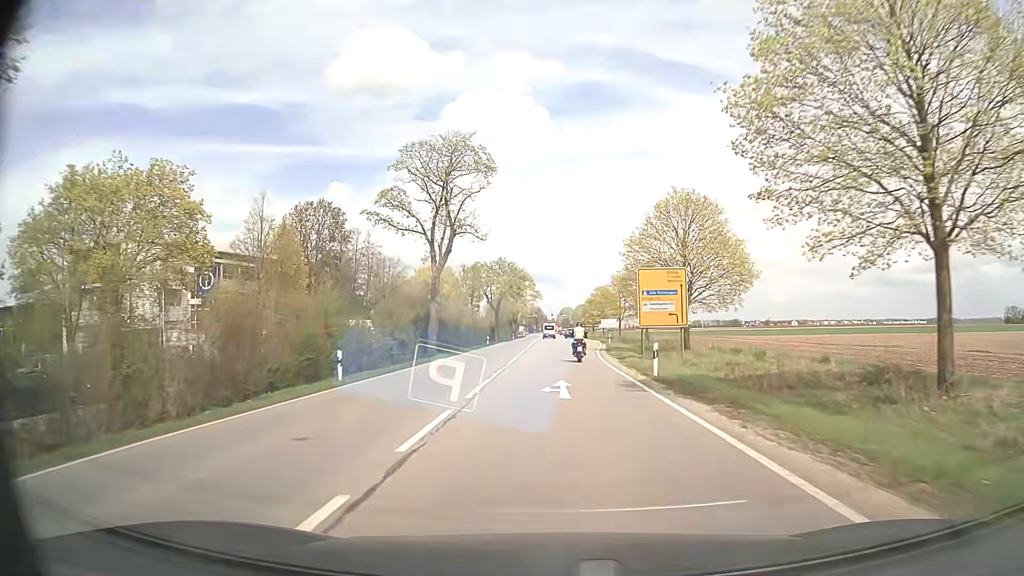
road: secondary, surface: asphalt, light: Day
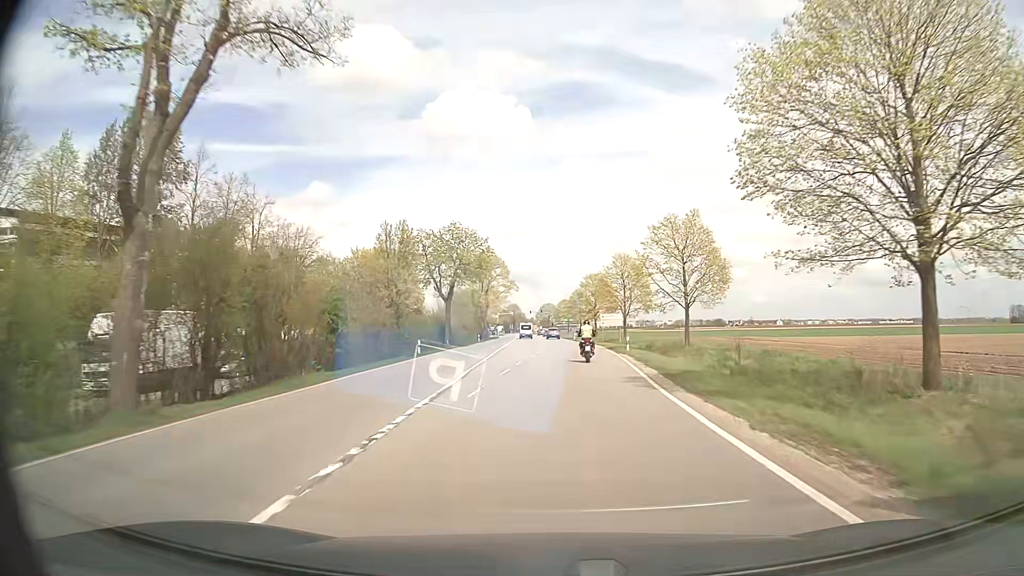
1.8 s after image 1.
(+0.2, +29.4) m; +2°
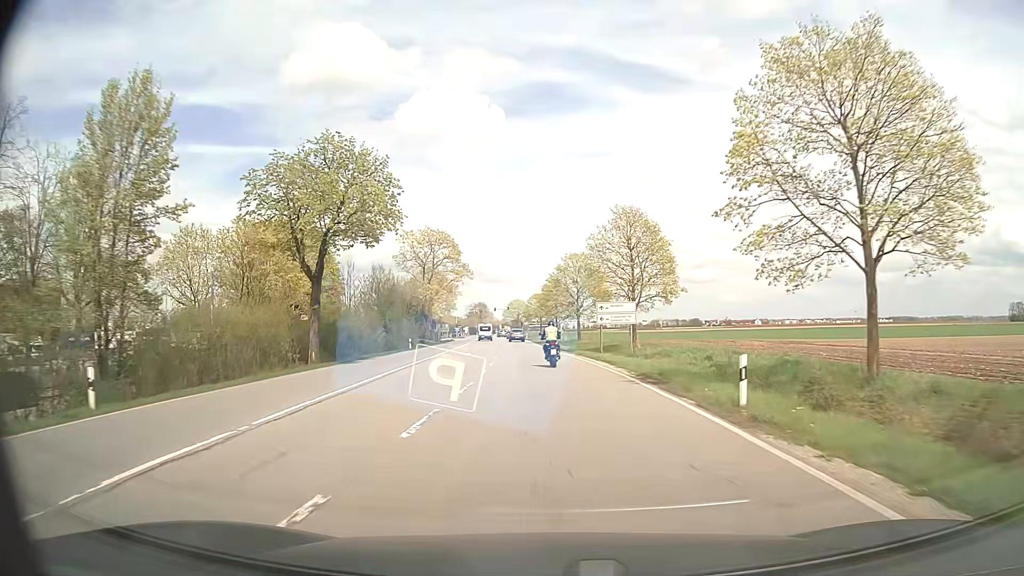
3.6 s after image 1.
(+0.8, +29.1) m; +3°
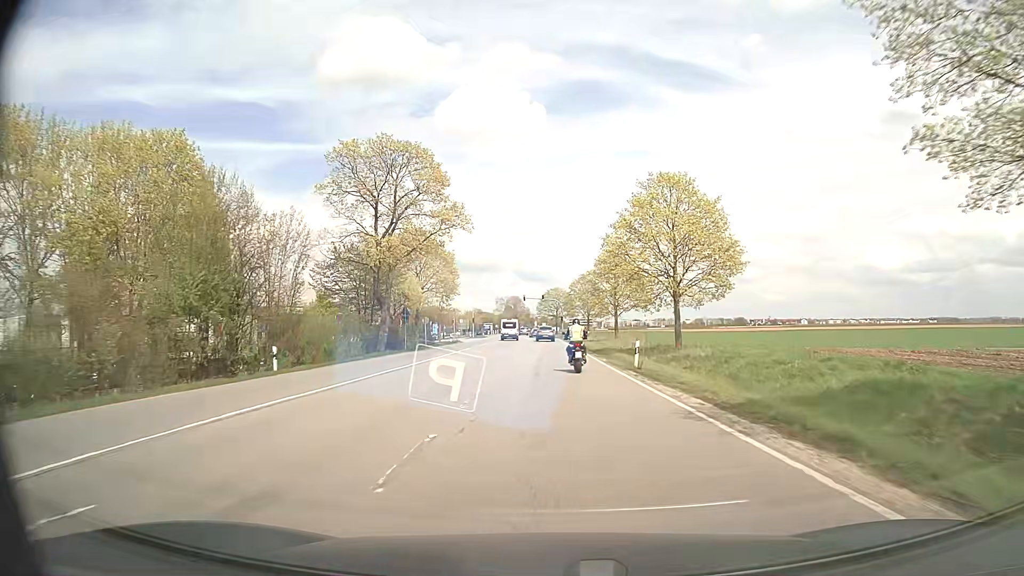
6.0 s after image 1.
(-1.6, +39.0) m; -4°
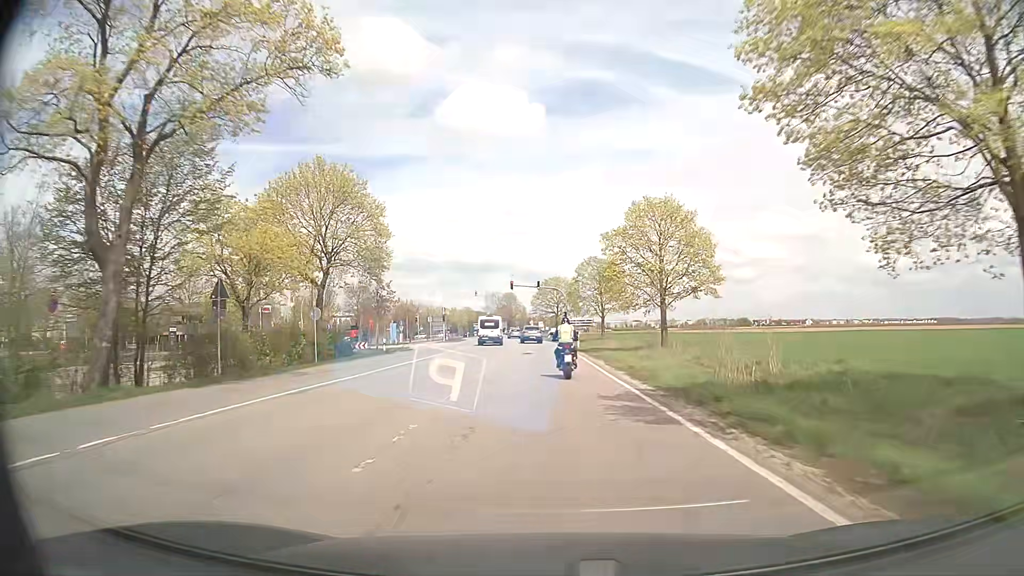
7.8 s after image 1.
(0.0, +29.4) m; 0°
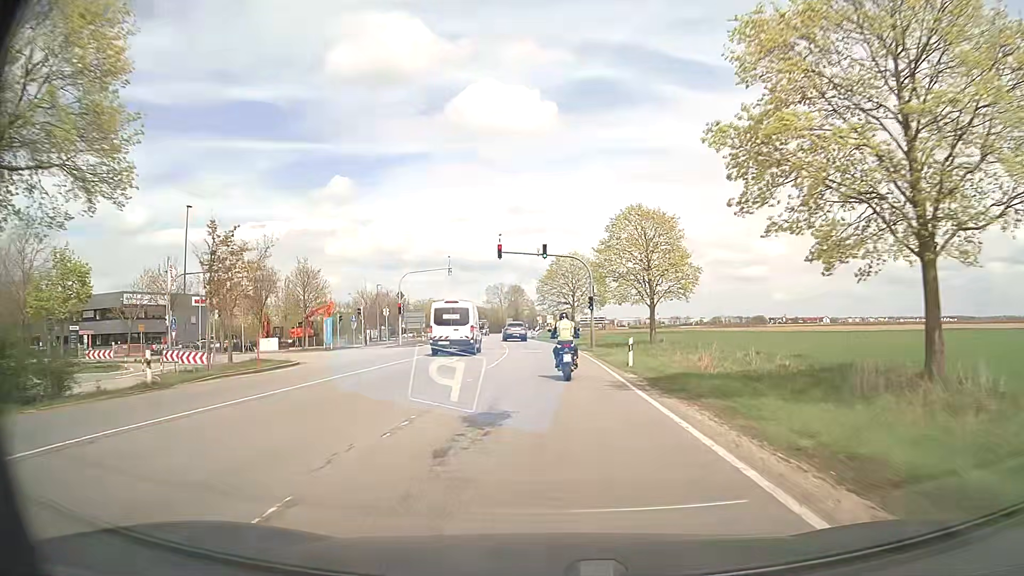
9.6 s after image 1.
(-0.2, +28.2) m; -1°
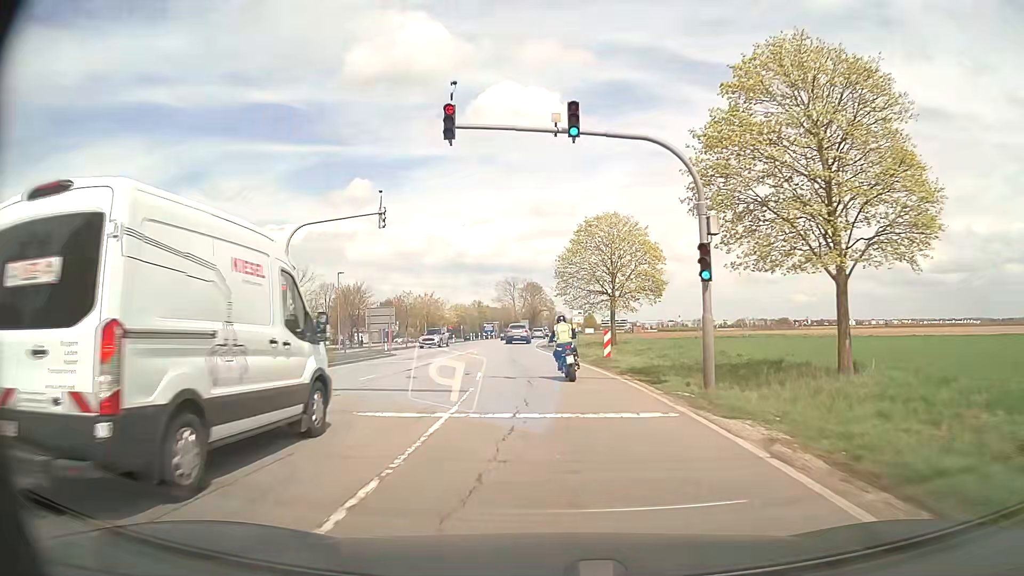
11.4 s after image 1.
(-0.3, +26.2) m; -1°
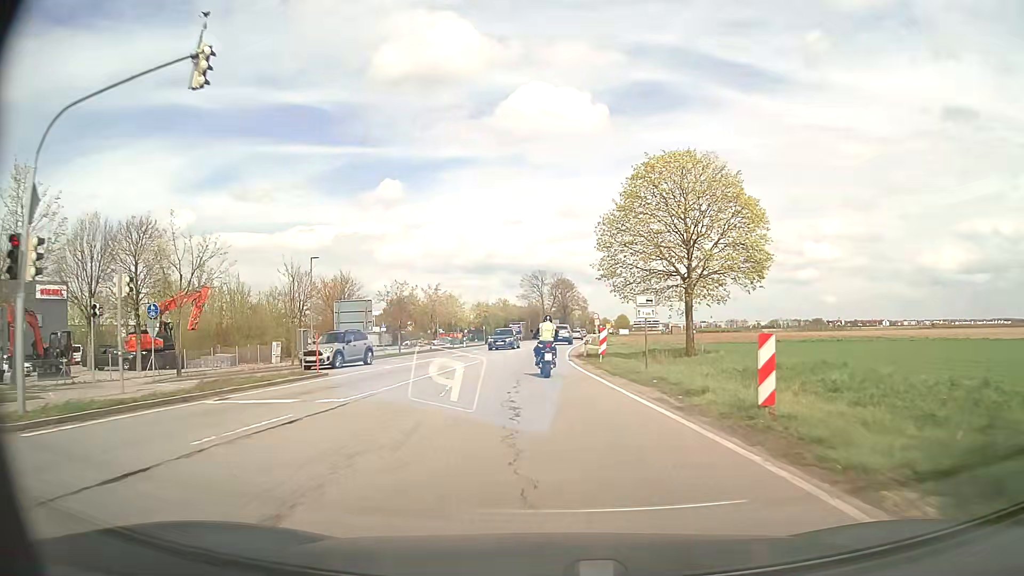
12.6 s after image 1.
(-0.4, +16.6) m; -3°
(0, +10) (-1, +20) (-1, +30) (-1, +40) (0, +50) (0, +60) (+1, +70) (+2, +80) (+3, +90) (+3, +100) m
